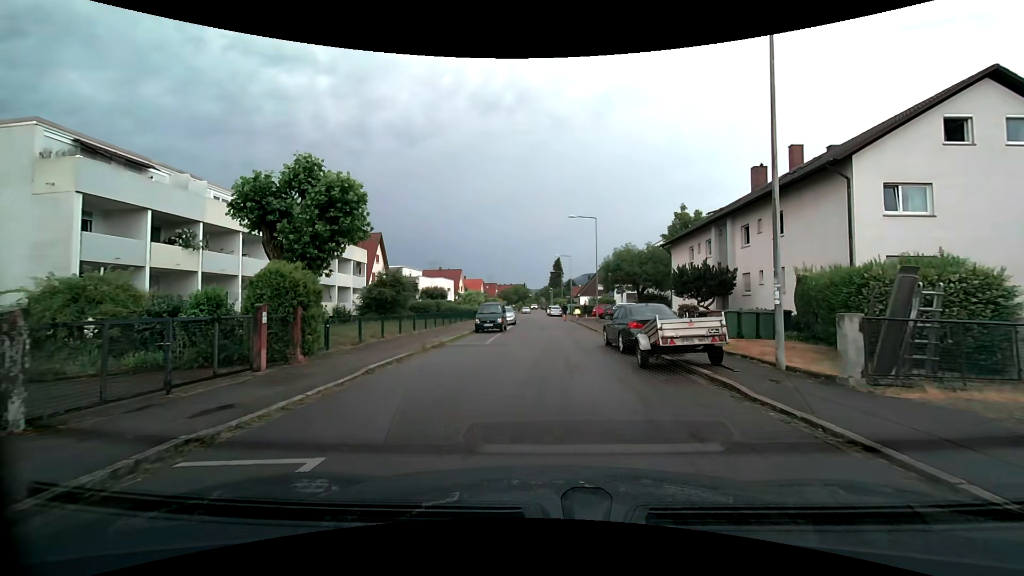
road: residential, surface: asphalt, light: Day
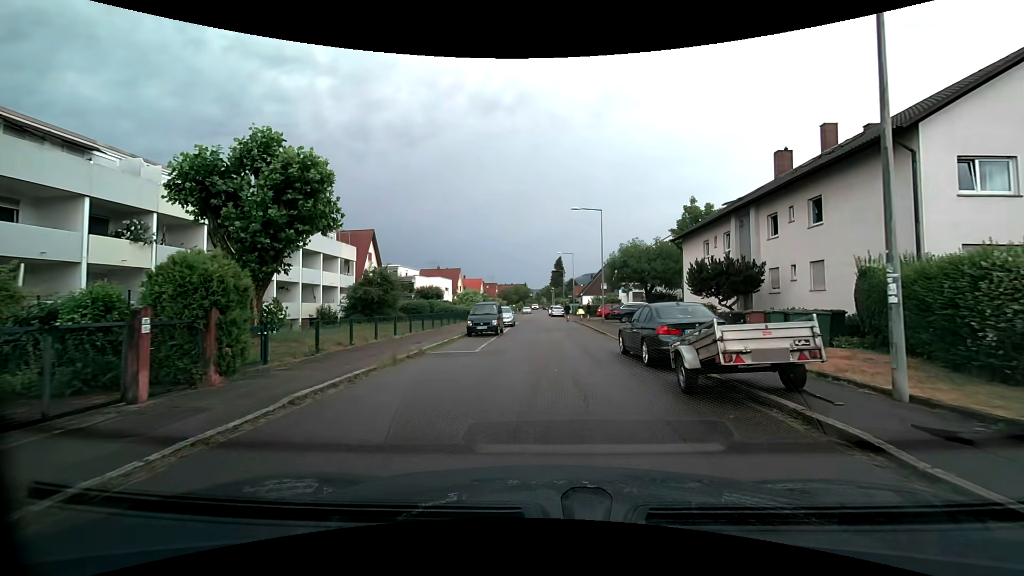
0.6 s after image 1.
(0.0, +3.3) m; 0°
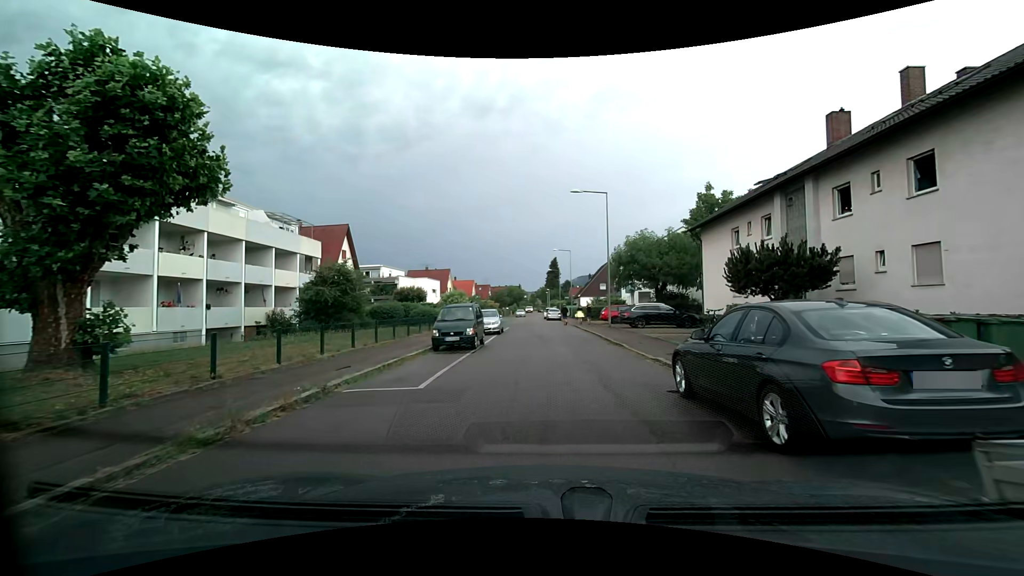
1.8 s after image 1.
(0.0, +6.6) m; +1°
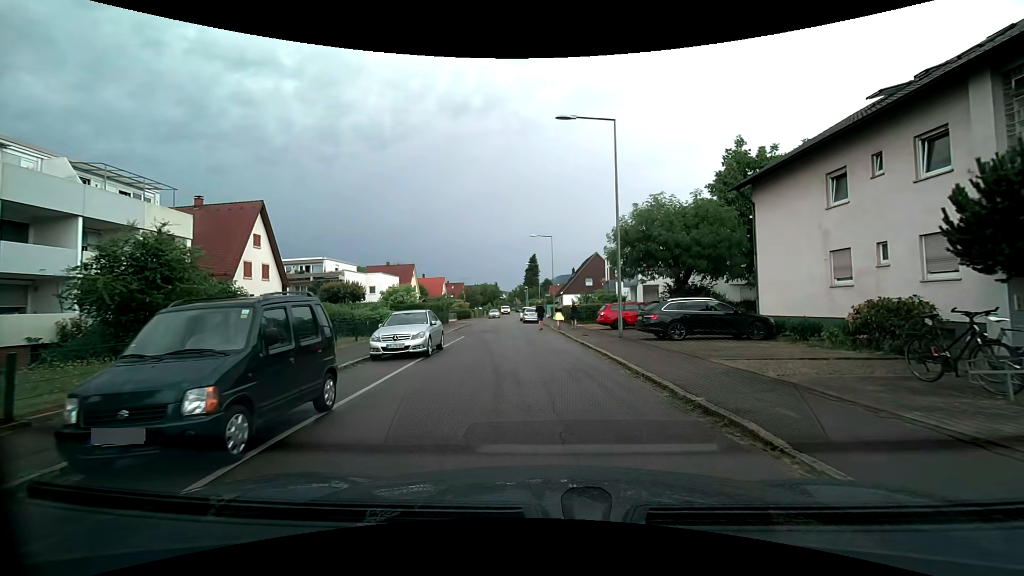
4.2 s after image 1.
(+0.2, +12.8) m; +1°
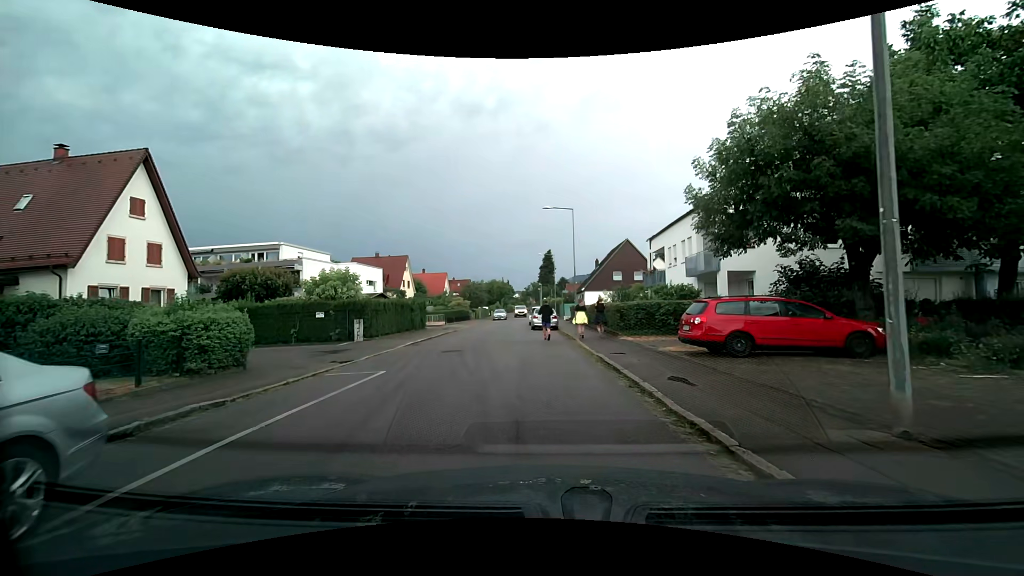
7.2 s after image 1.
(+0.2, +14.8) m; -1°
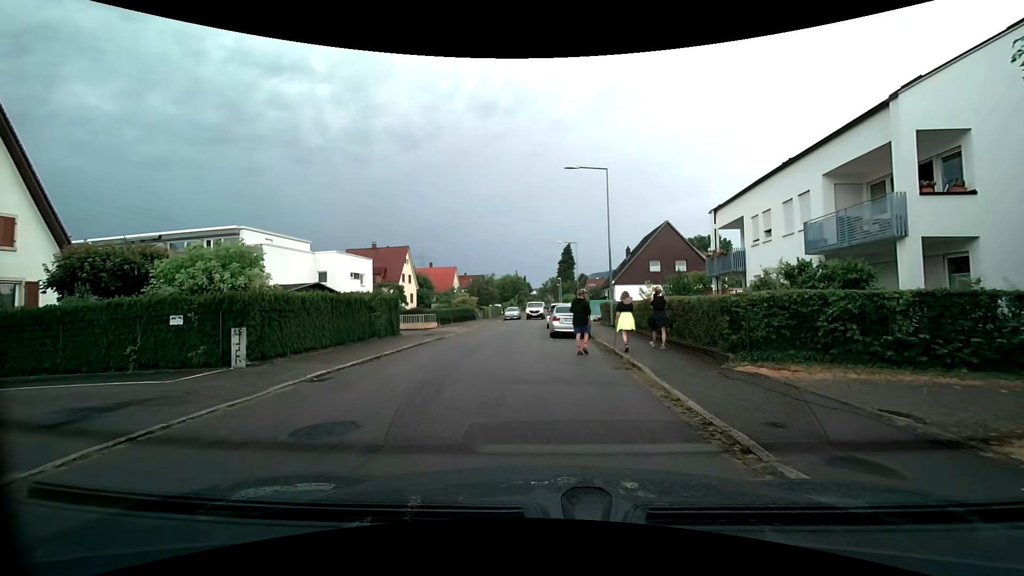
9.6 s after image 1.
(-0.2, +10.4) m; -3°
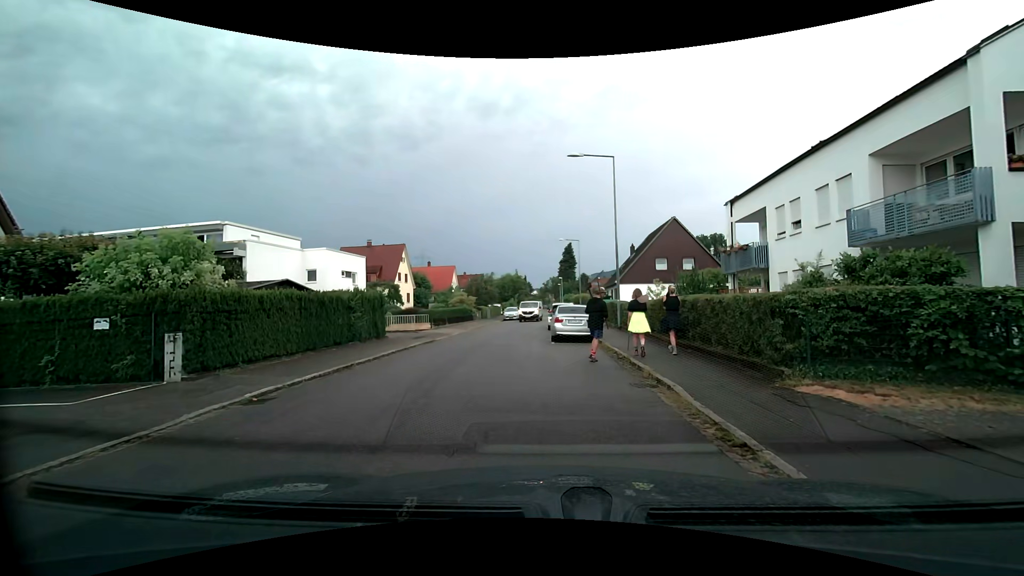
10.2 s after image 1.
(0.0, +2.3) m; 0°
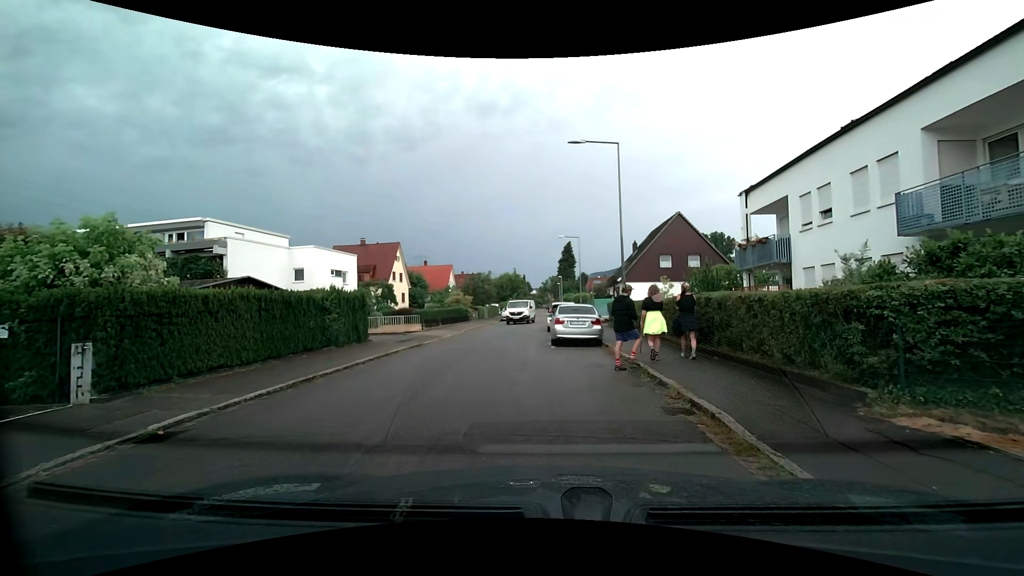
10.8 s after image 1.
(0.0, +2.0) m; 0°
(0, +10) (-1, +20) (-1, +30) (0, +40) (+1, +50) (+2, +60) (+3, +70) (+2, +80) (+2, +90) (+2, +100) m
